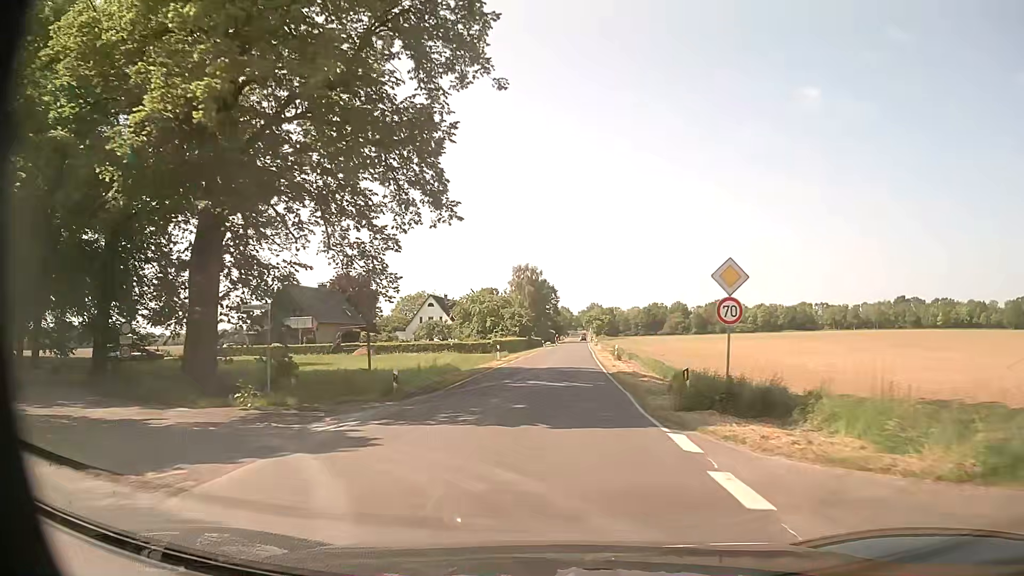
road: secondary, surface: asphalt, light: Day
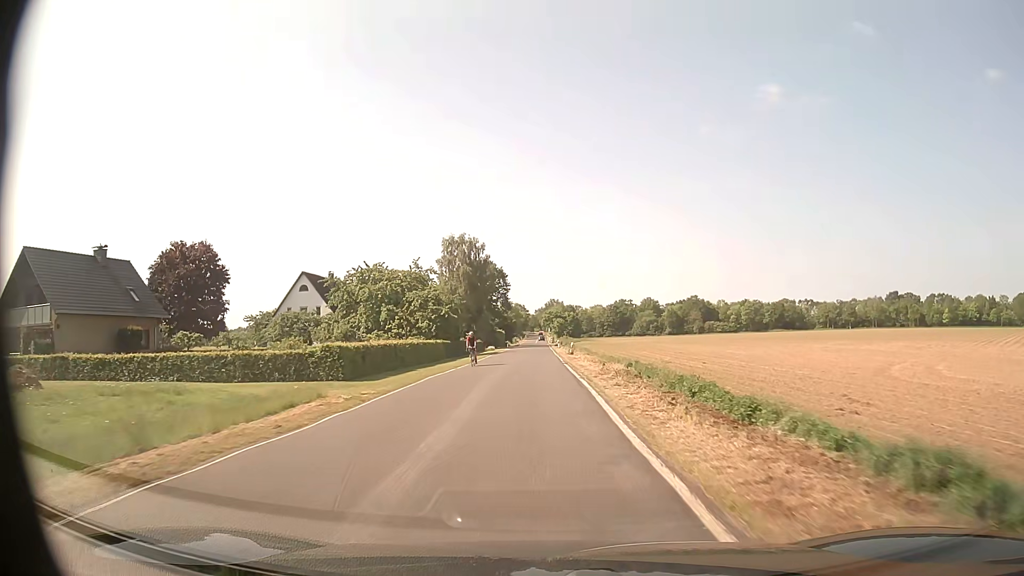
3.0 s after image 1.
(+1.6, +43.6) m; +3°
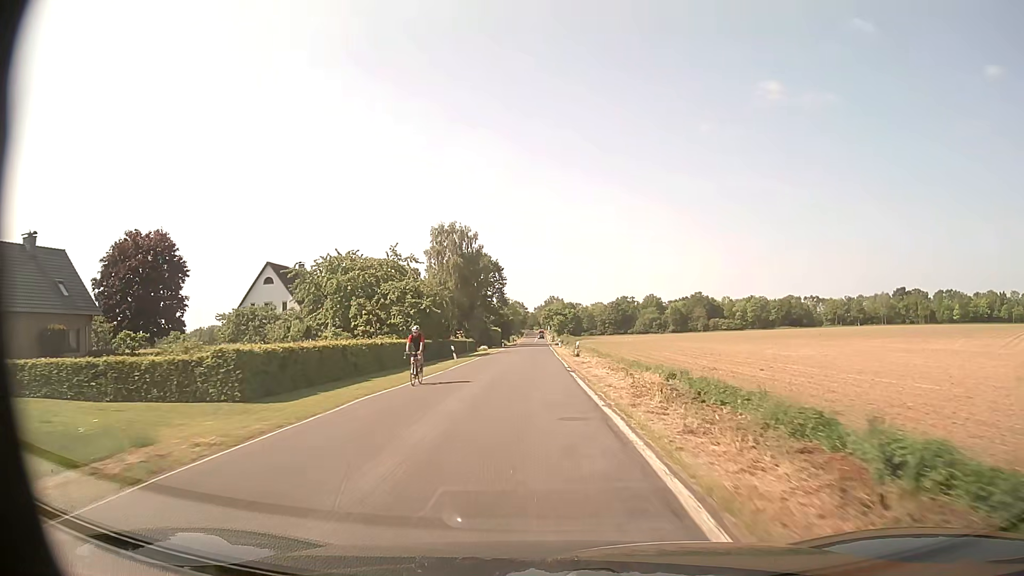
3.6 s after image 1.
(0.0, +9.6) m; 0°
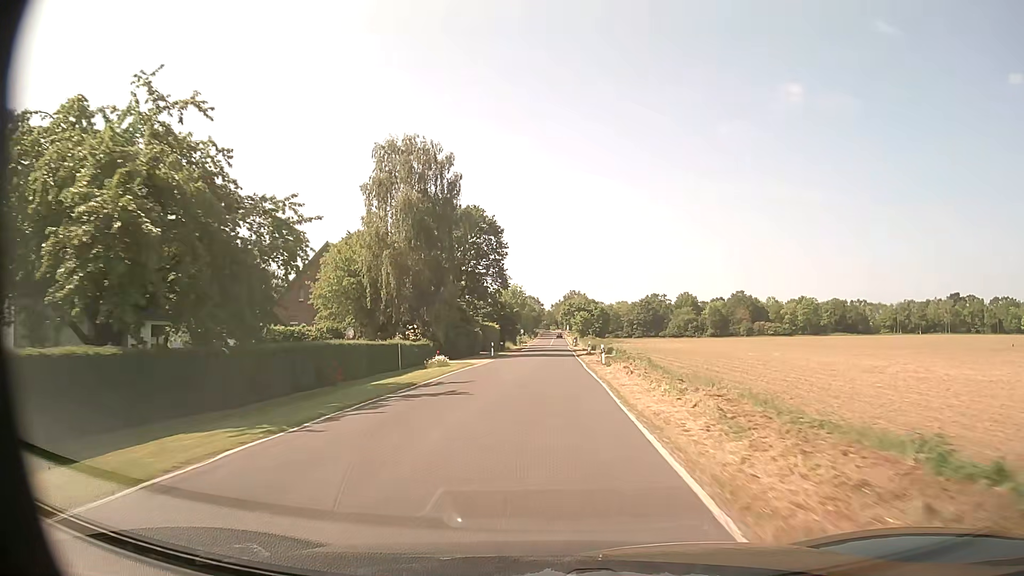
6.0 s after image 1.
(-0.5, +40.6) m; -1°
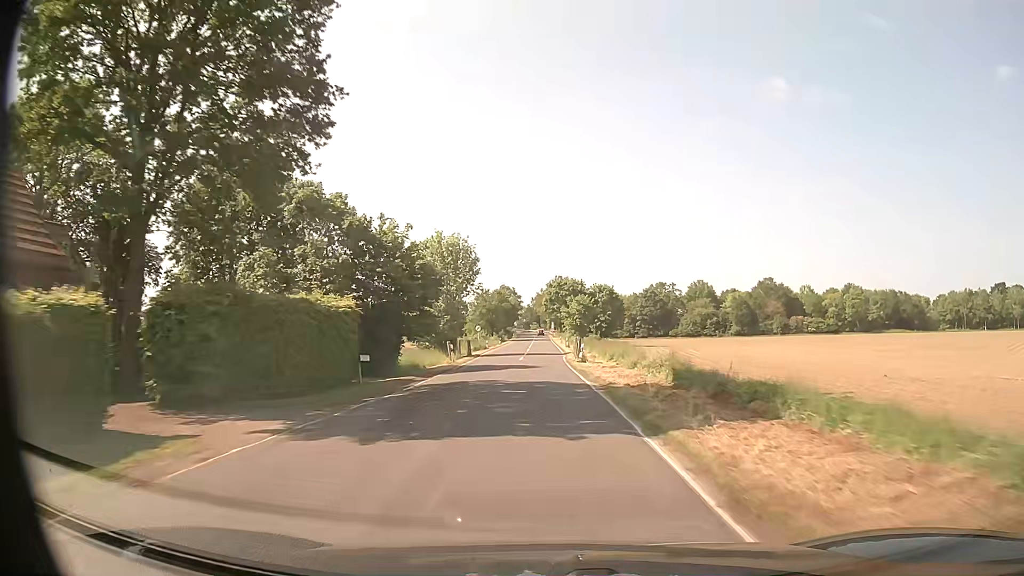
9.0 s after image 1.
(+0.9, +55.4) m; +2°
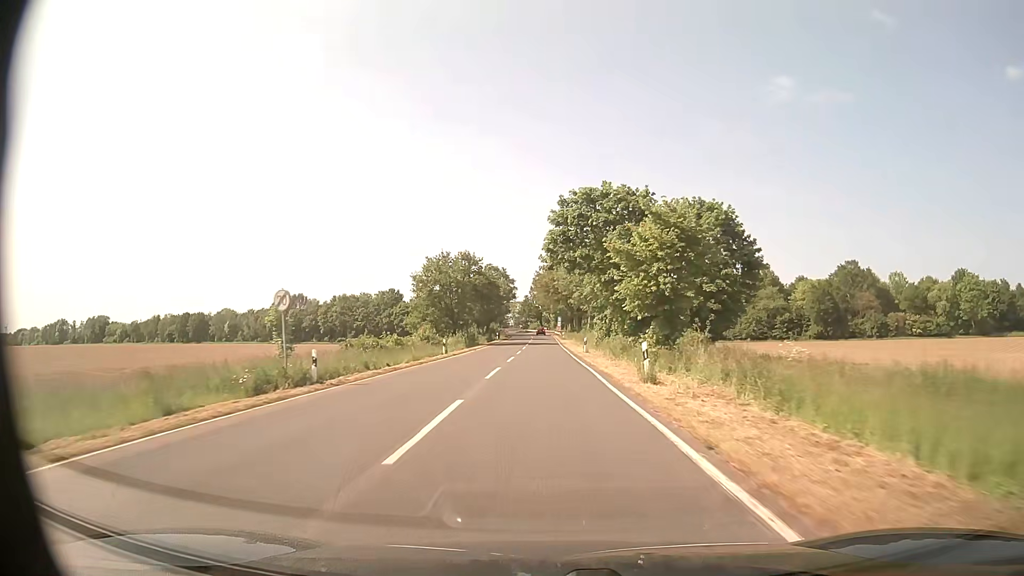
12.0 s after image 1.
(-0.3, +58.2) m; 0°
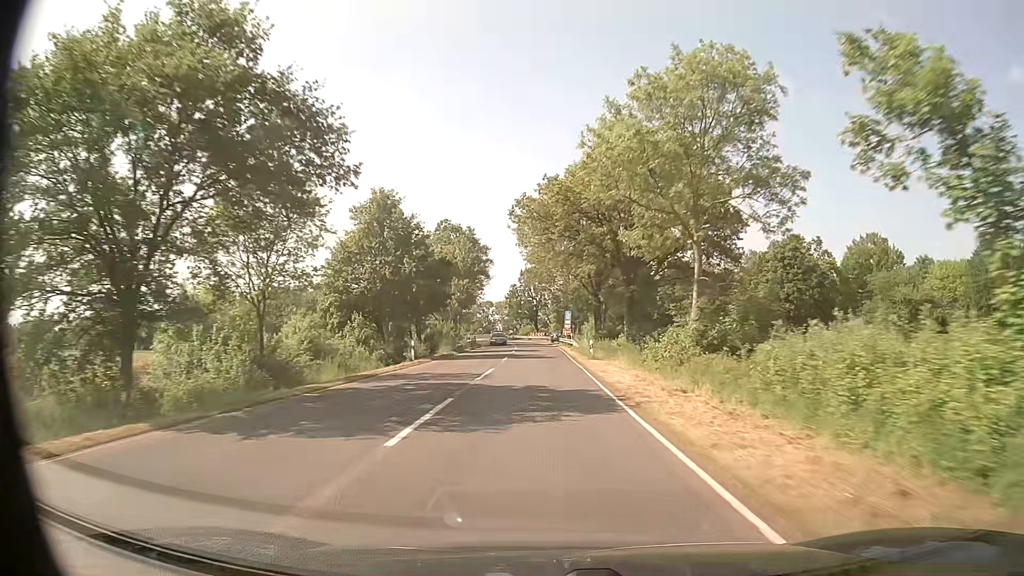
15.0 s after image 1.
(-0.3, +59.3) m; 0°
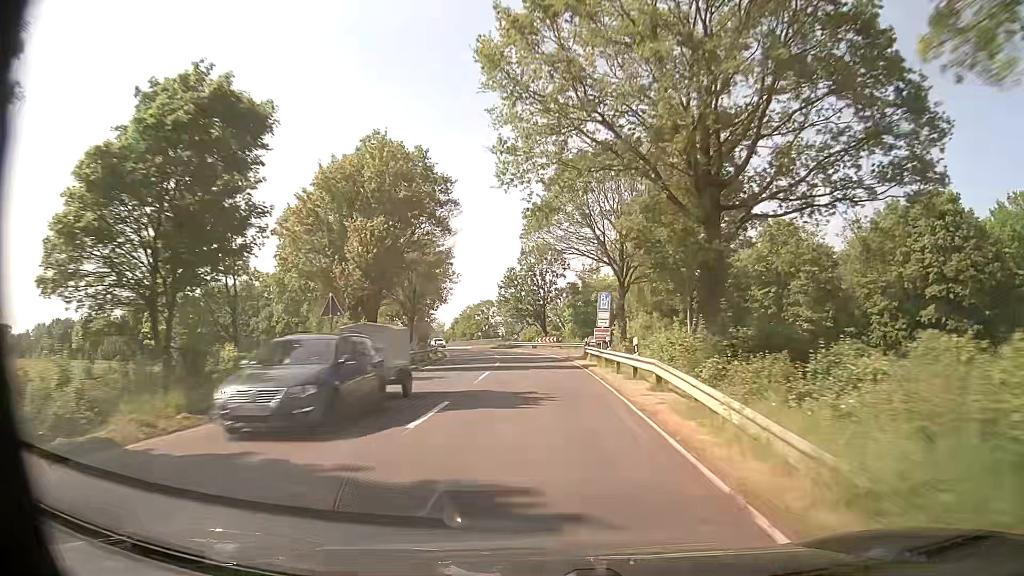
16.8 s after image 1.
(-0.1, +36.5) m; -1°
(0, +10) (0, +20) (-1, +30) (-1, +40) (-2, +50) (-3, +60) (-5, +70) (-7, +79) (-9, +89) (-12, +99) m
